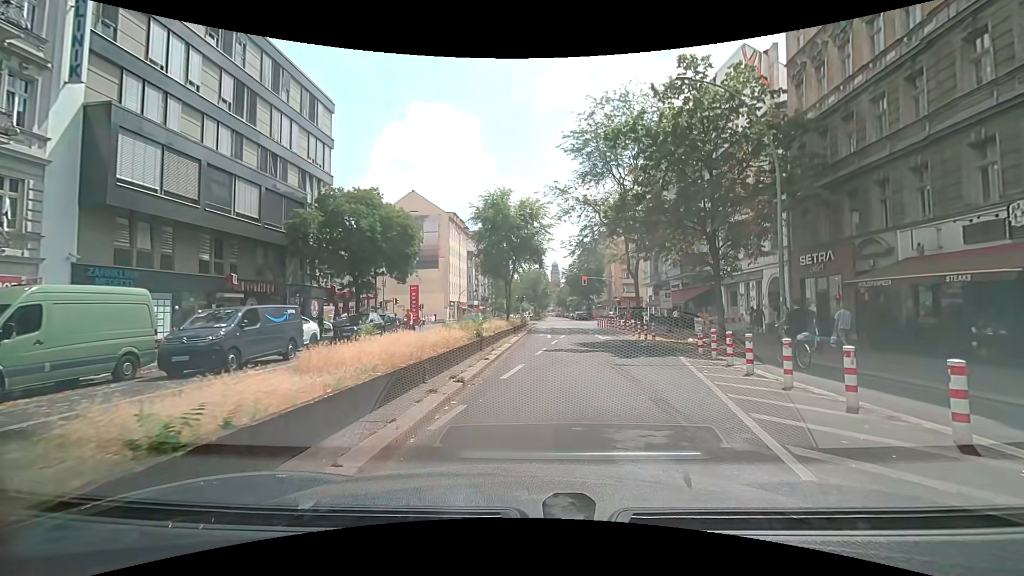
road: secondary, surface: asphalt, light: Day
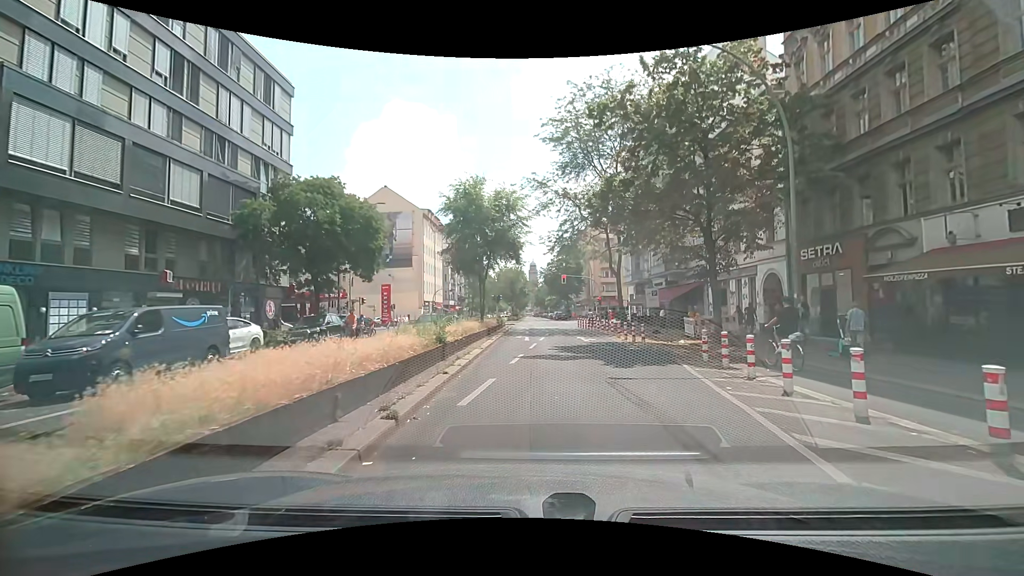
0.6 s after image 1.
(+0.1, +3.0) m; +4°
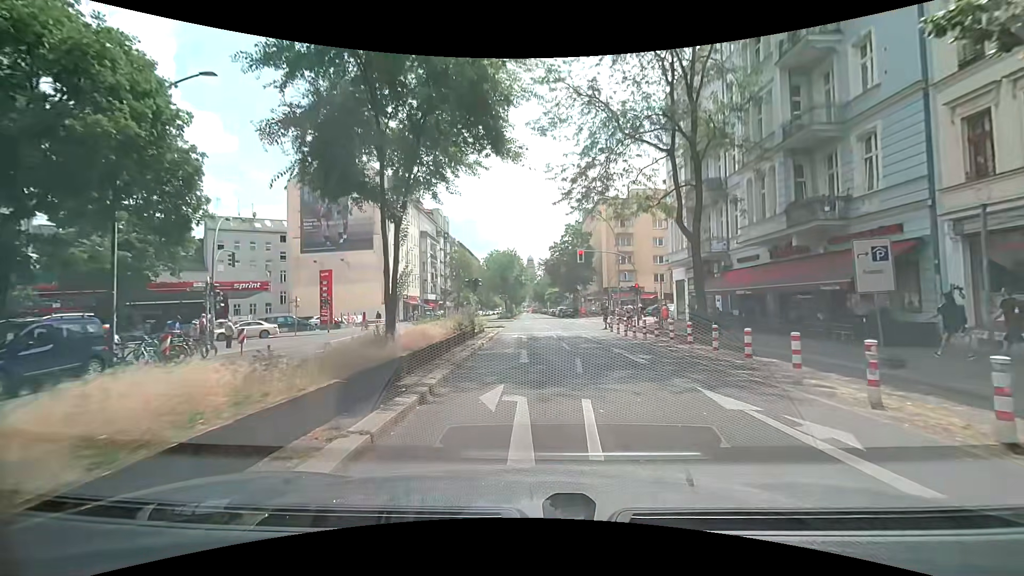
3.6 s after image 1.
(0.0, +21.0) m; 0°
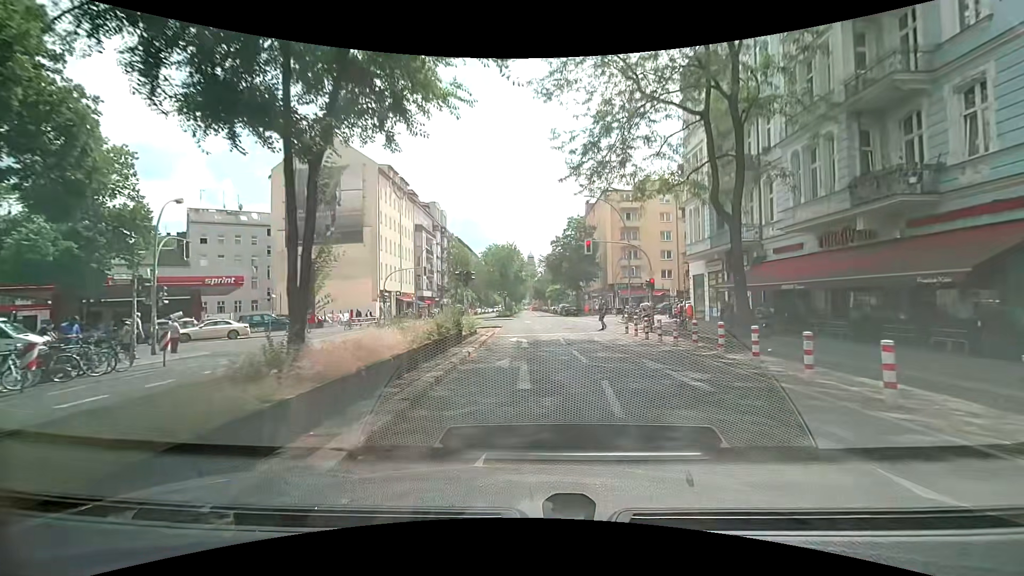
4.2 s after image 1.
(0.0, +4.3) m; 0°
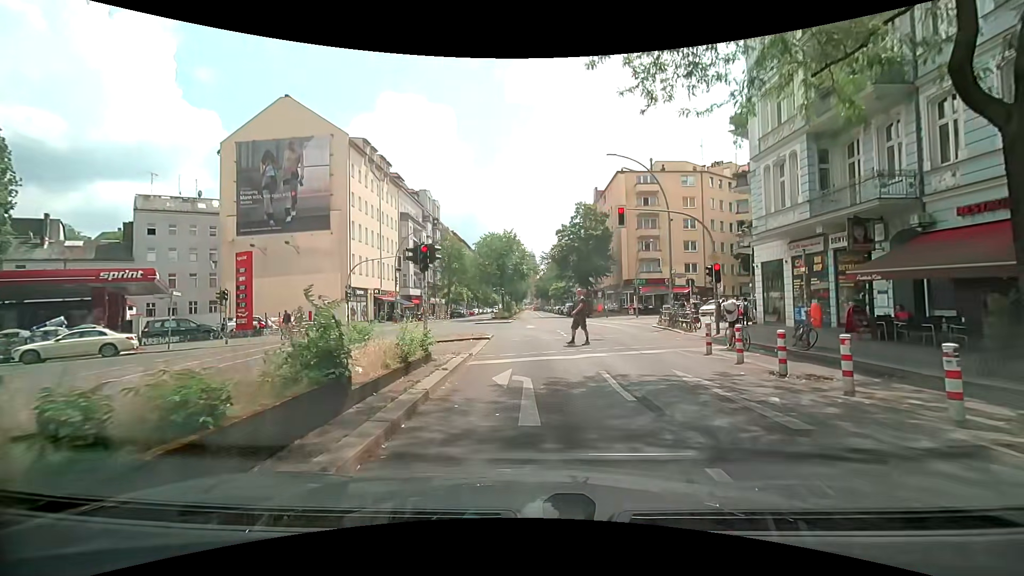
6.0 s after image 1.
(-0.1, +10.6) m; 0°
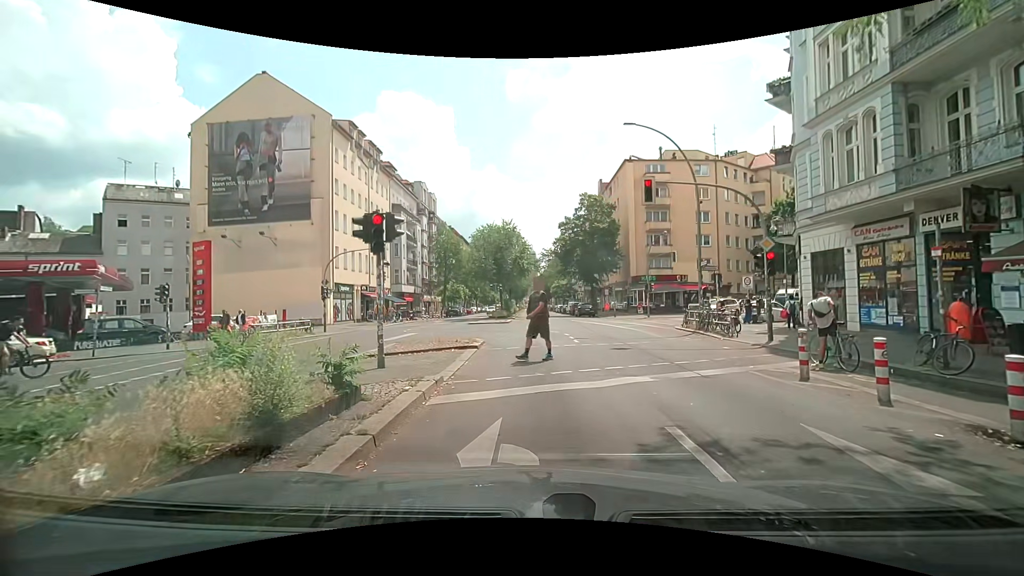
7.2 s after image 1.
(0.0, +4.6) m; +2°
